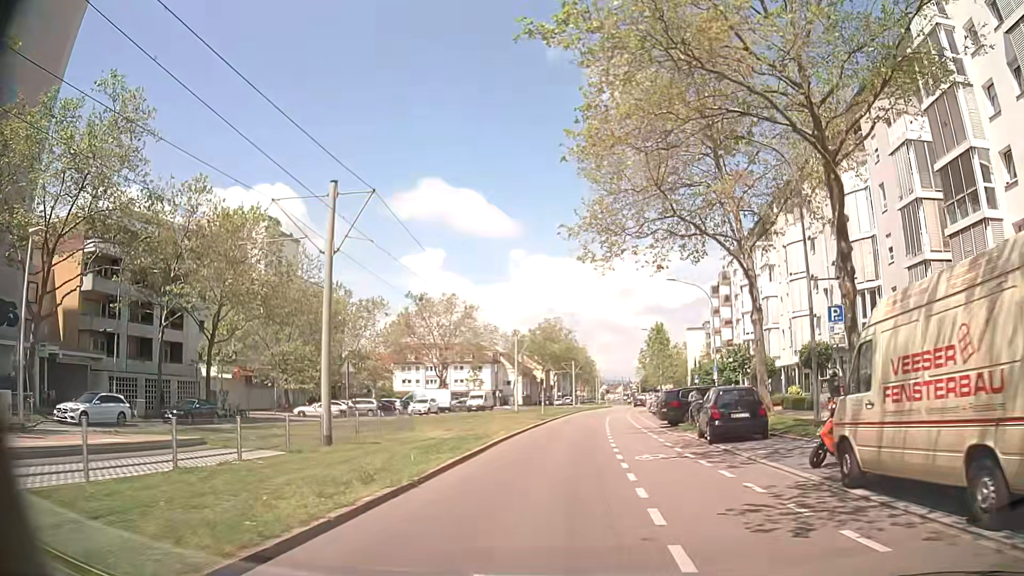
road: tertiary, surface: asphalt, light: Day
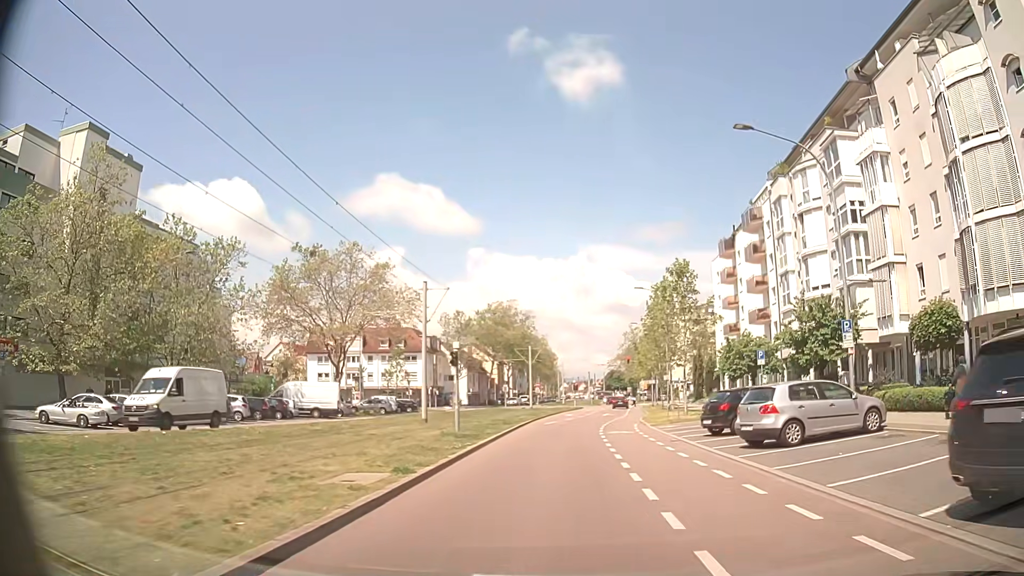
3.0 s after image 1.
(+0.8, +28.6) m; +3°
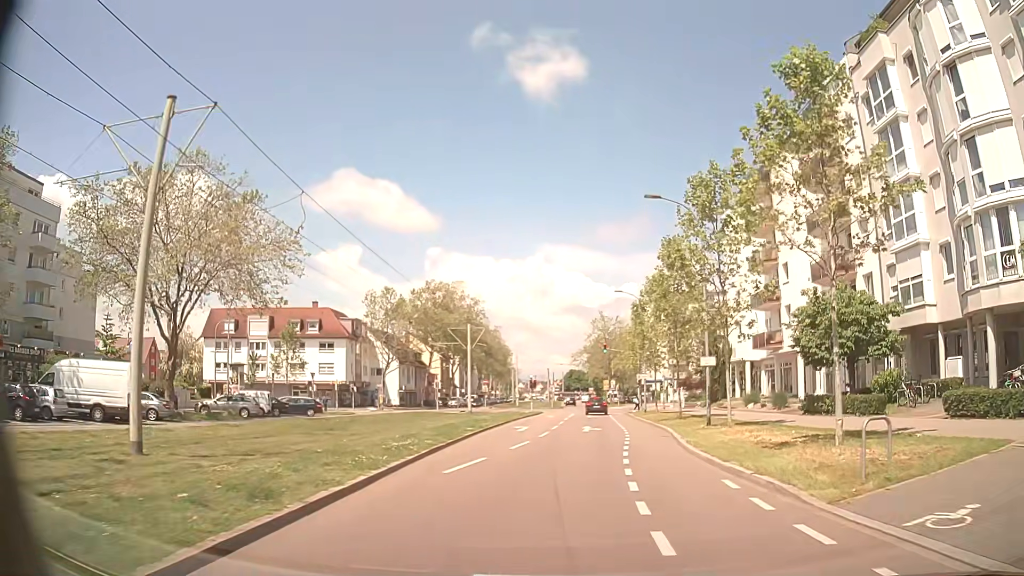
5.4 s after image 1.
(+0.8, +23.1) m; +3°
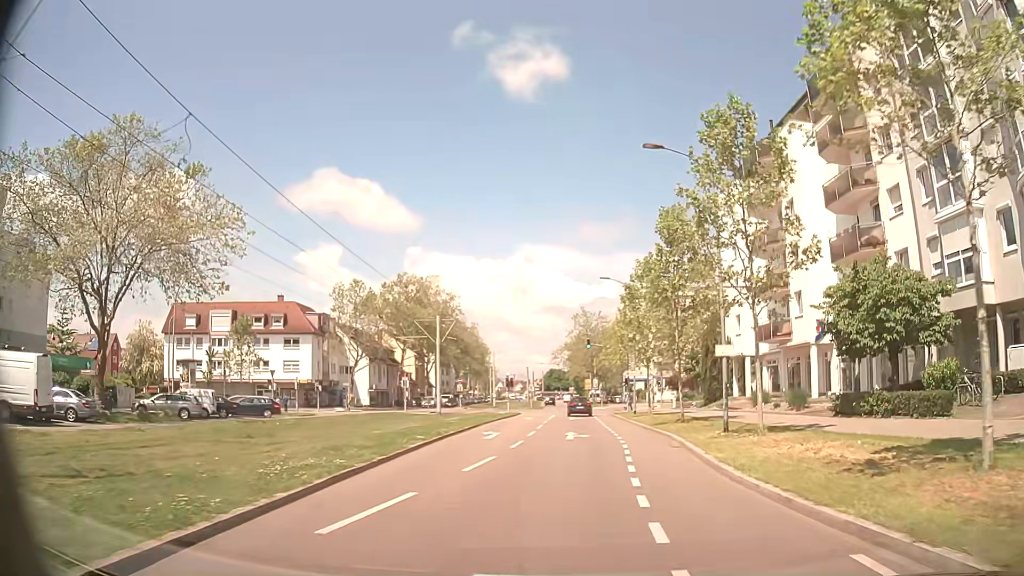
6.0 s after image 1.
(+0.1, +5.6) m; +3°
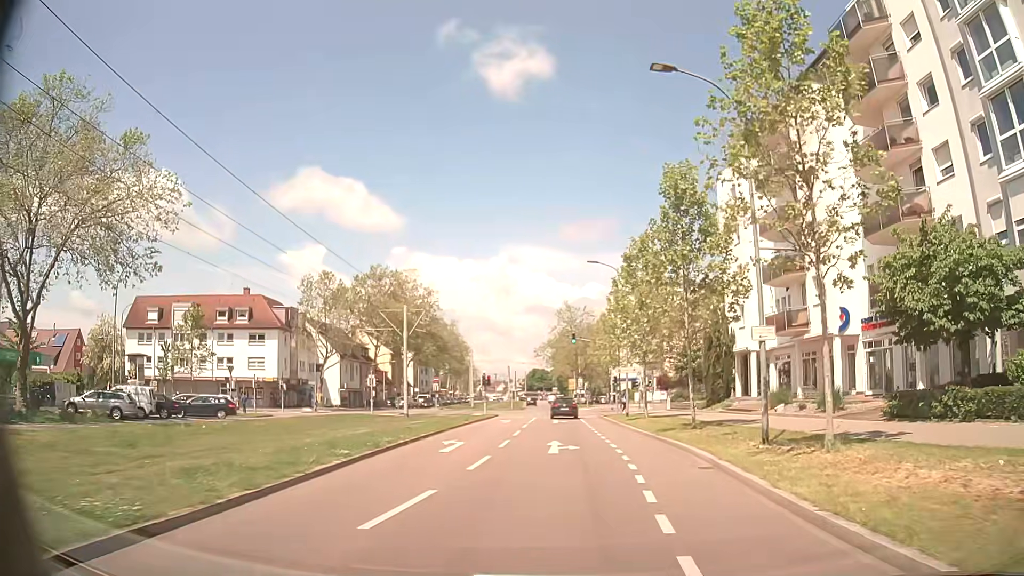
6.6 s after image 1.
(0.0, +5.5) m; +1°
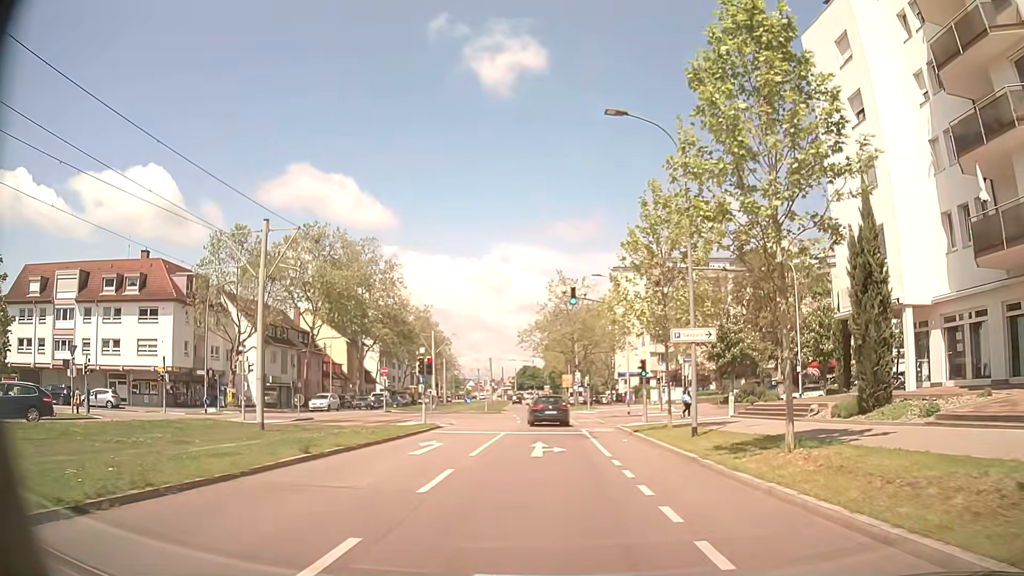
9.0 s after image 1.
(+0.3, +21.5) m; +1°
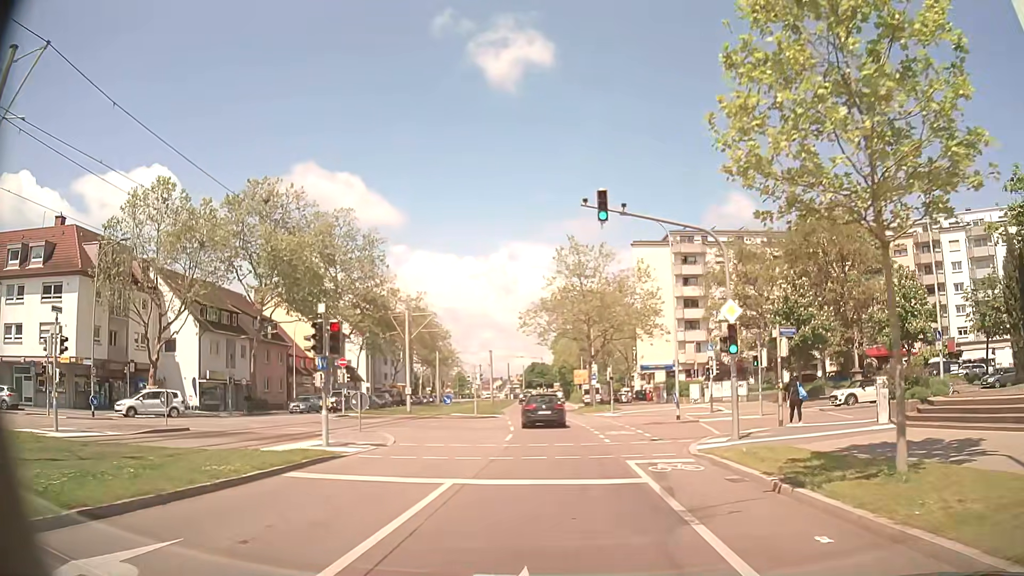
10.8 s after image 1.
(-0.1, +14.7) m; -1°
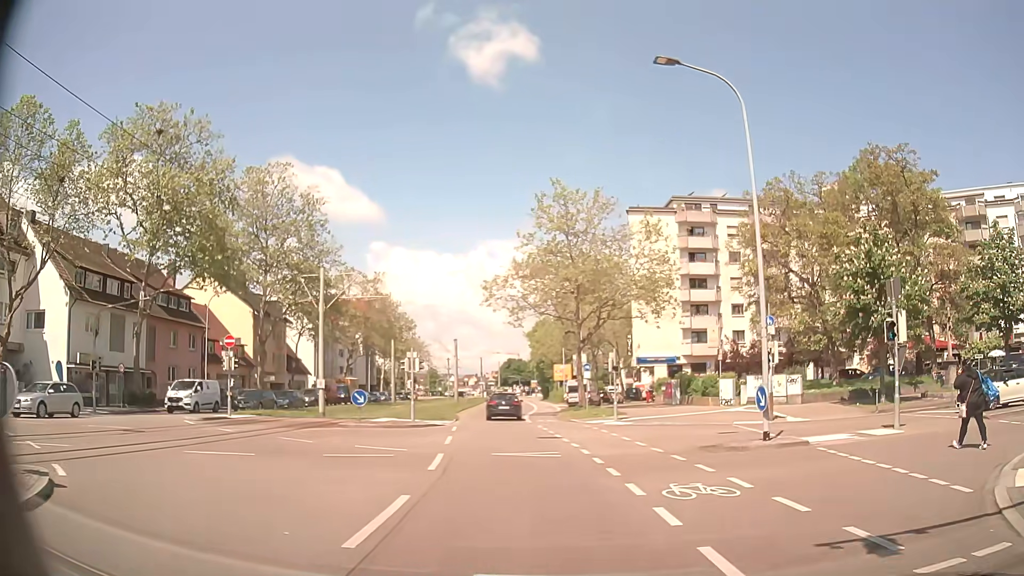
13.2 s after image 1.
(+0.2, +14.3) m; +4°
(+3, +9) (+12, +14) (+21, +17) (+31, +20) (+41, +22) (+50, +24) (+60, +26) (+70, +28) (+80, +30) (+89, +32) m
